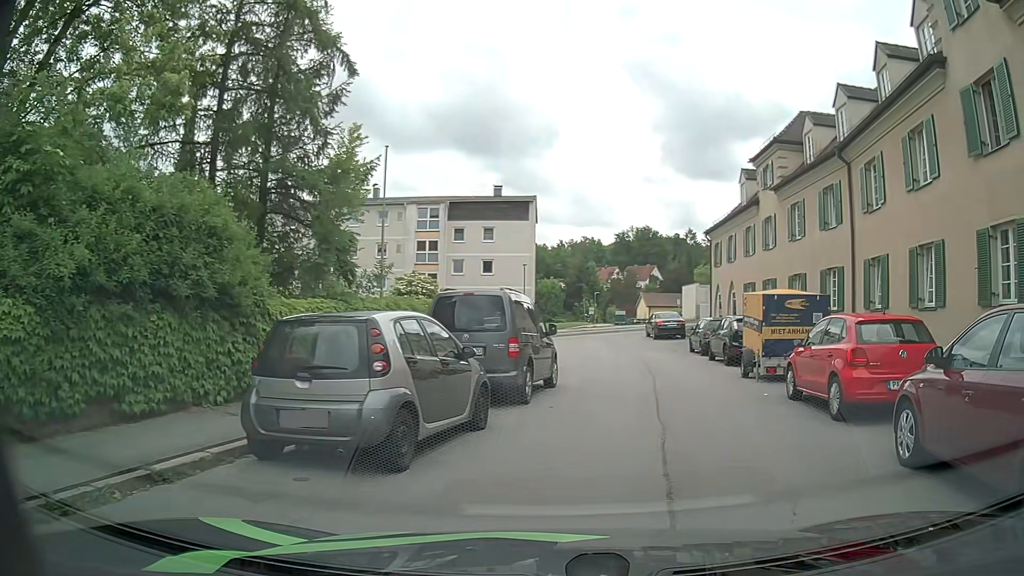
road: residential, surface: asphalt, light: Day
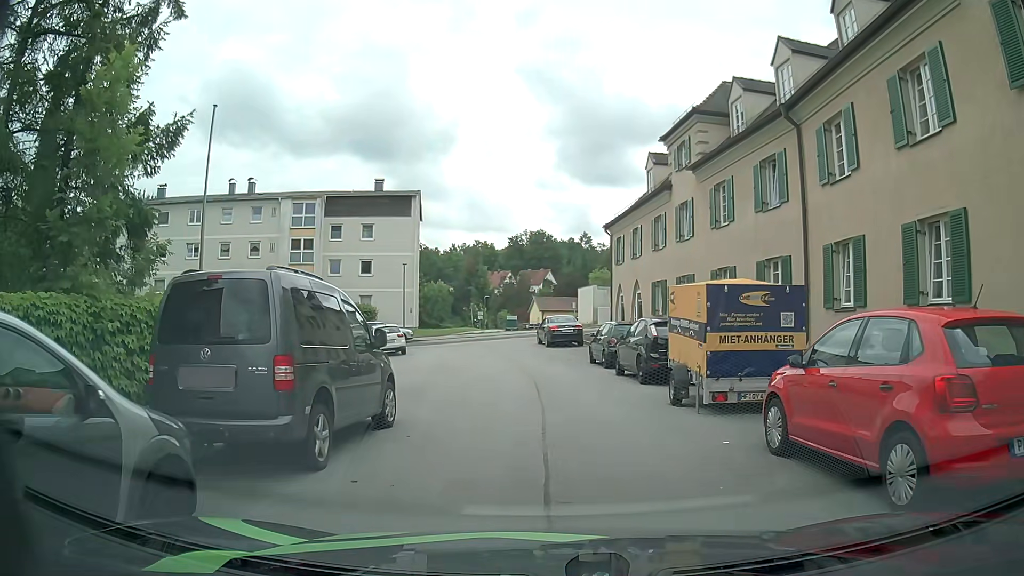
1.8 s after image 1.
(+0.7, +4.9) m; +8°
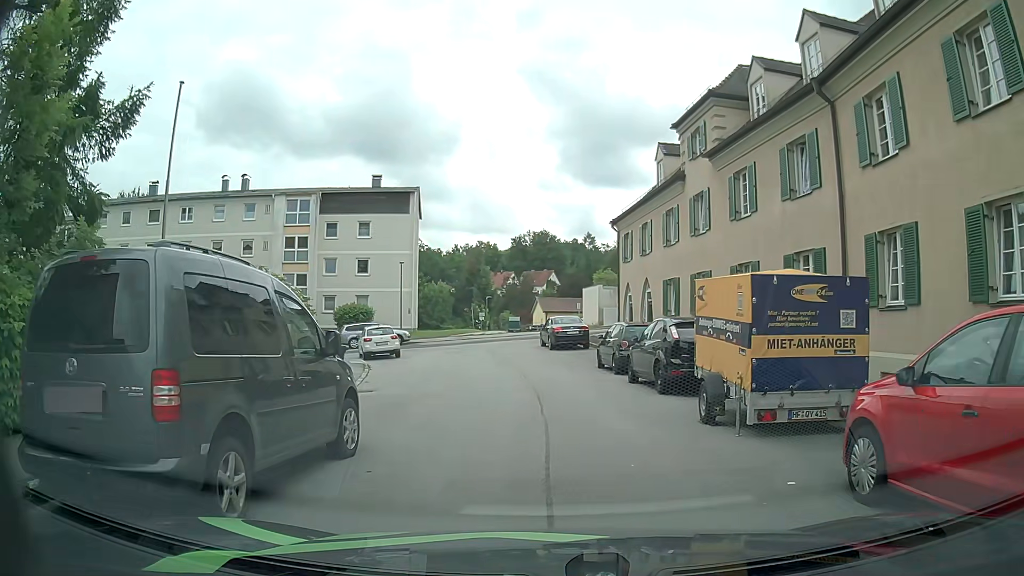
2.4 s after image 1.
(+0.1, +2.1) m; +1°
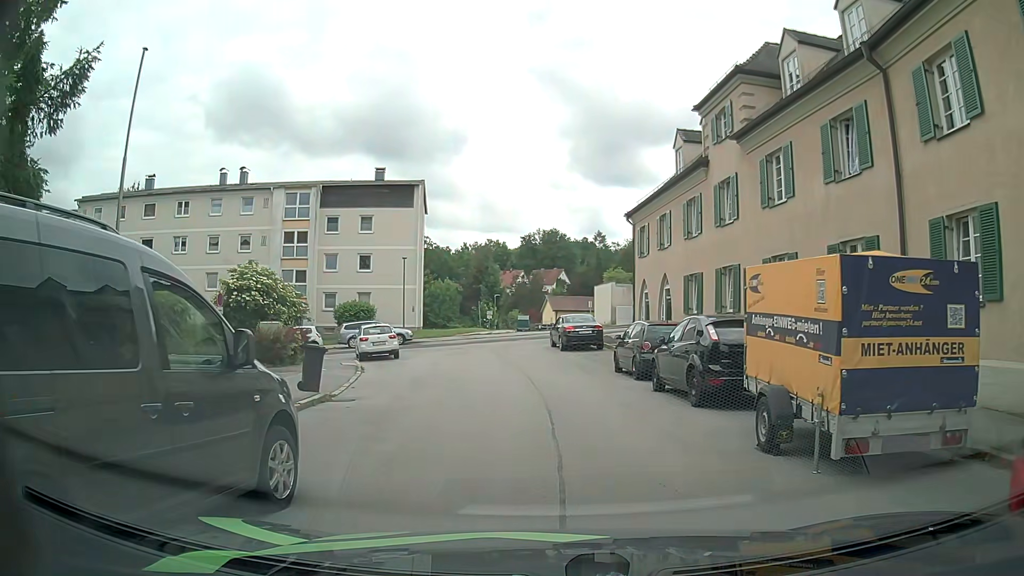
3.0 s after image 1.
(0.0, +2.2) m; -2°
